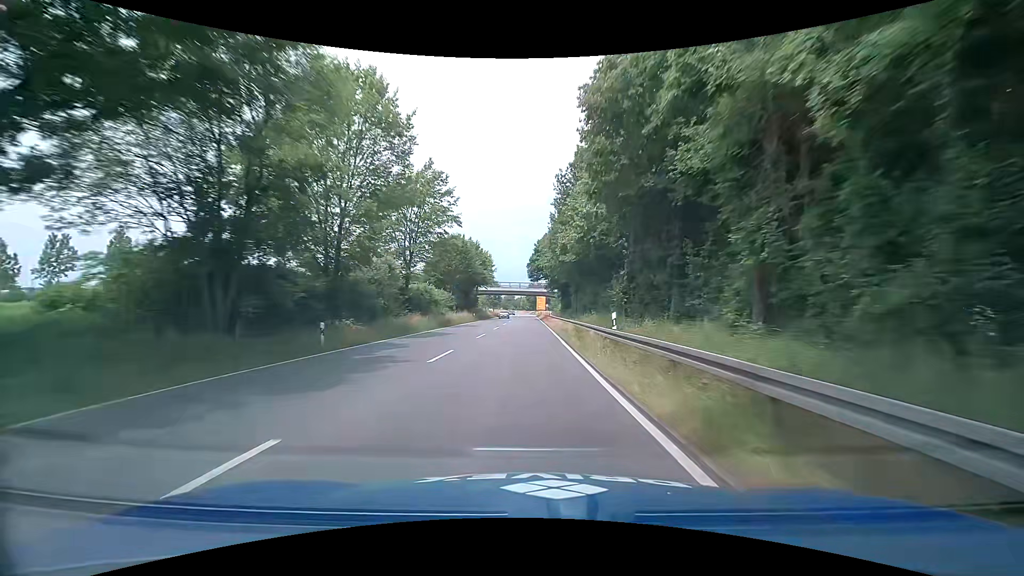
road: primary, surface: asphalt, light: Day
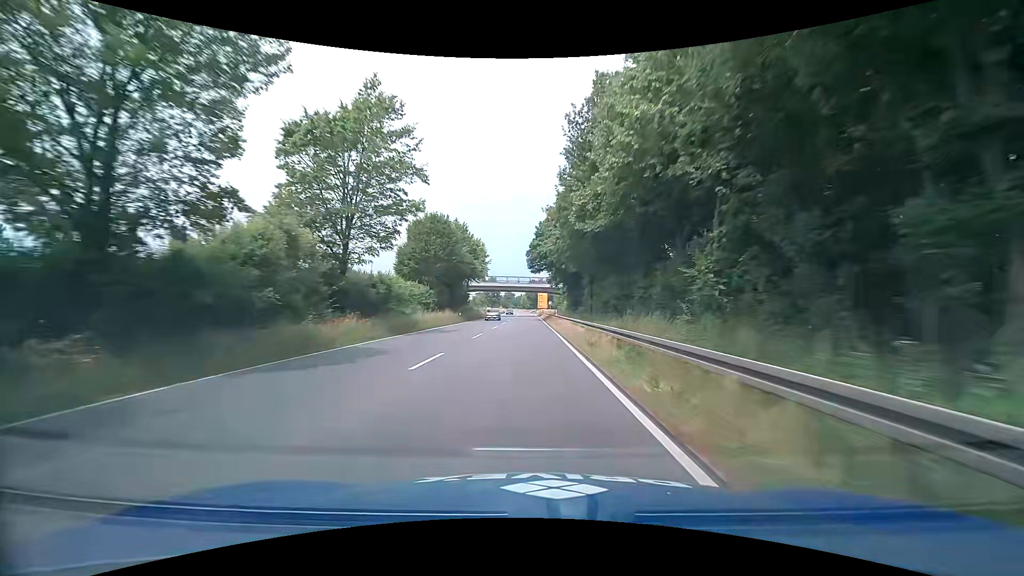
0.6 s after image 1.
(0.0, +13.8) m; 0°
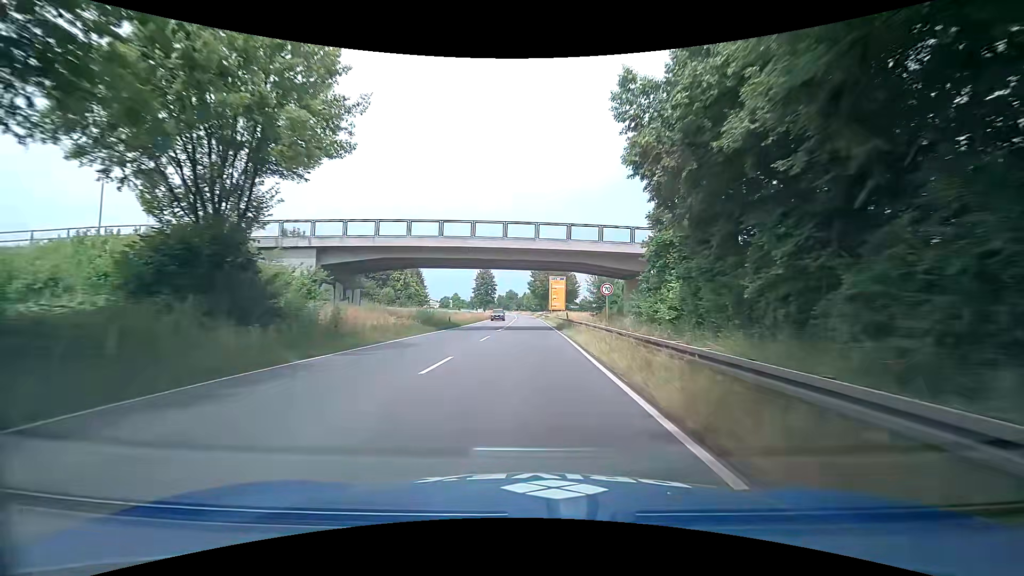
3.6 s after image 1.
(-0.4, +59.7) m; -1°
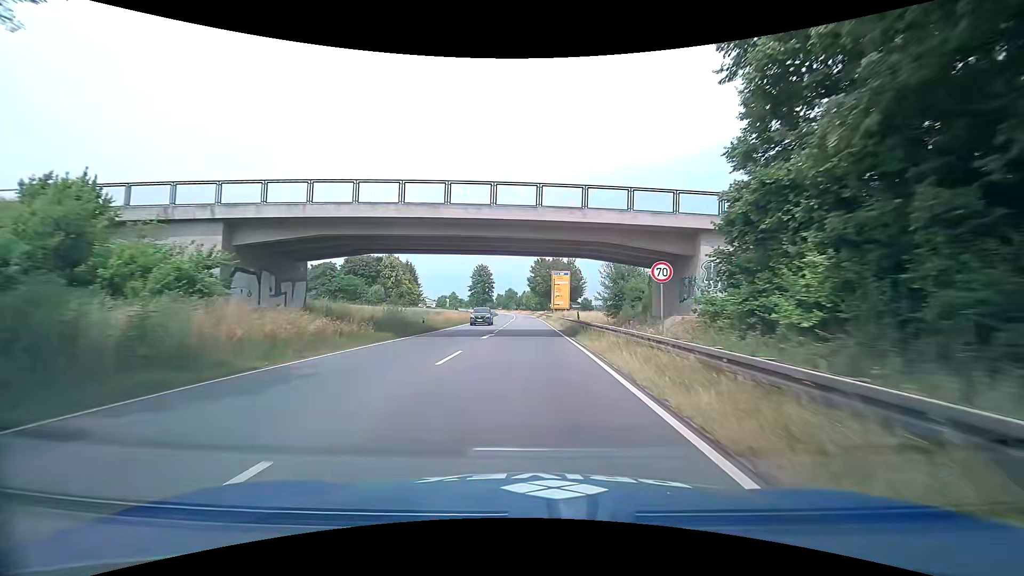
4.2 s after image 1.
(-0.1, +10.4) m; 0°
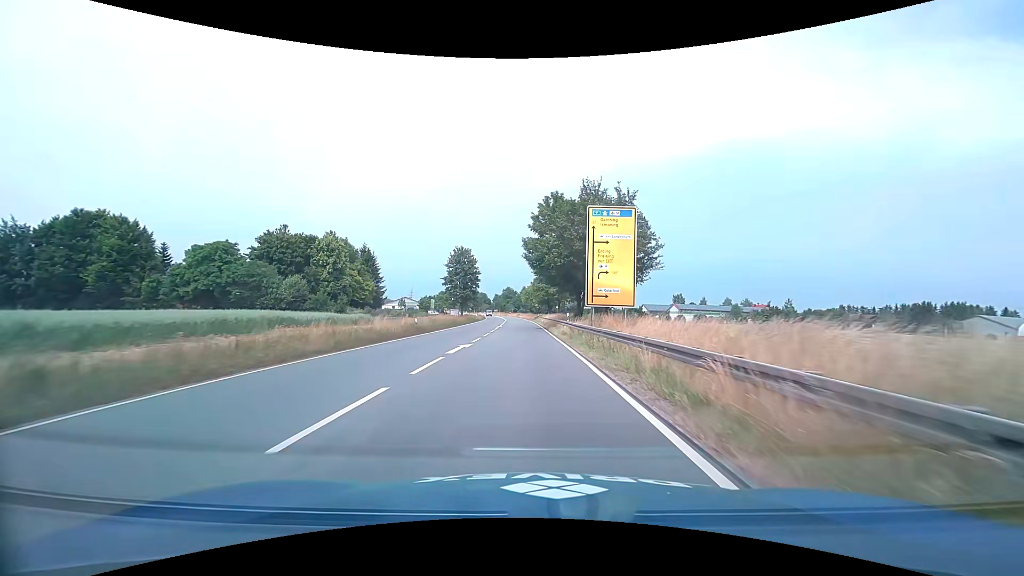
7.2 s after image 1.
(-0.1, +49.5) m; 0°
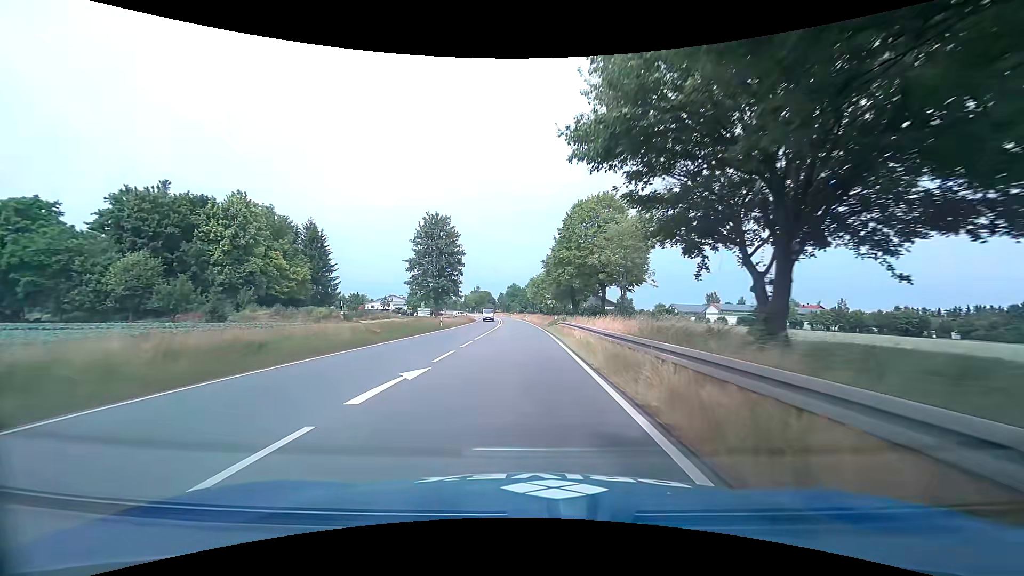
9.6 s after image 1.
(-0.4, +39.0) m; -1°
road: trunk
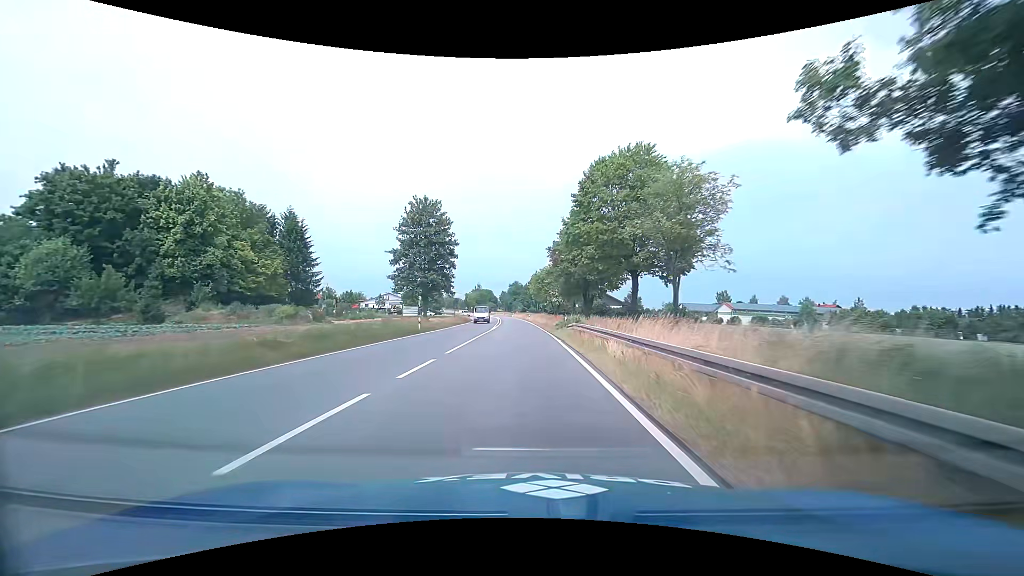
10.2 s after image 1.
(-0.1, +9.7) m; 0°
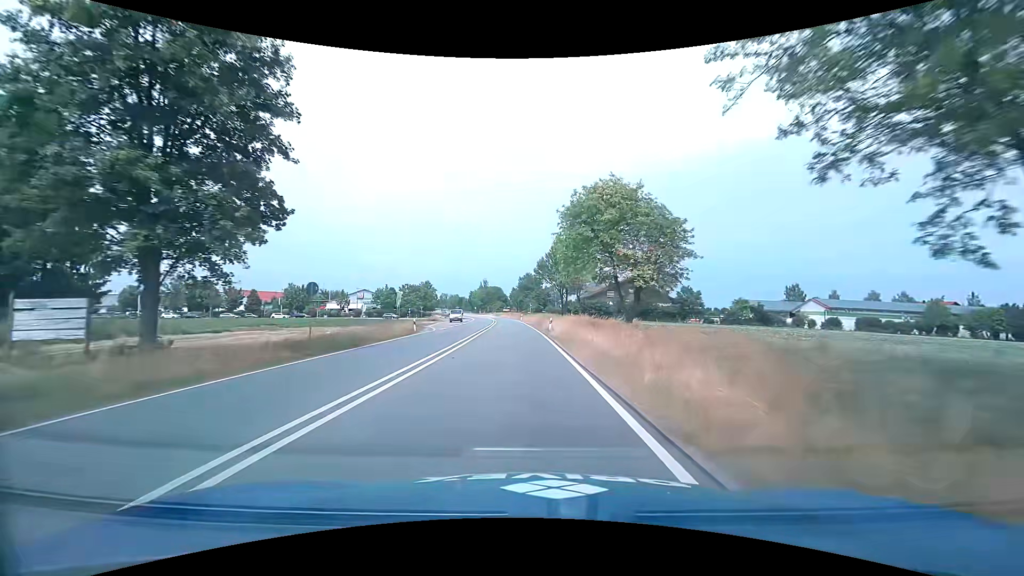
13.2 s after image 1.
(-0.7, +48.7) m; -2°
(0, +10) (0, +20) (-1, +30) (-1, +40) (-2, +50) (-2, +60) (-3, +70) (-4, +80) (-5, +90) (-6, +100) m
